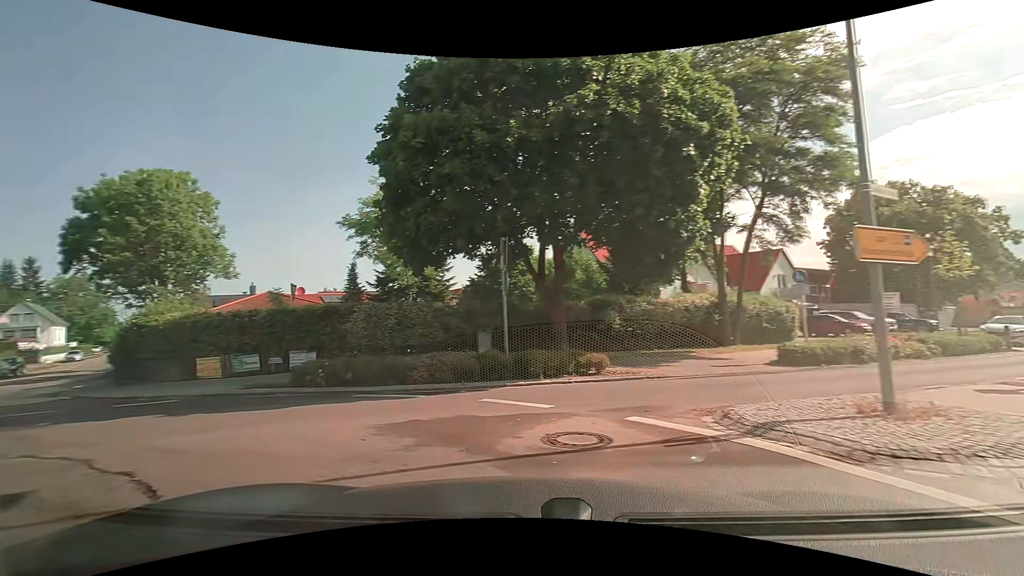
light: Day
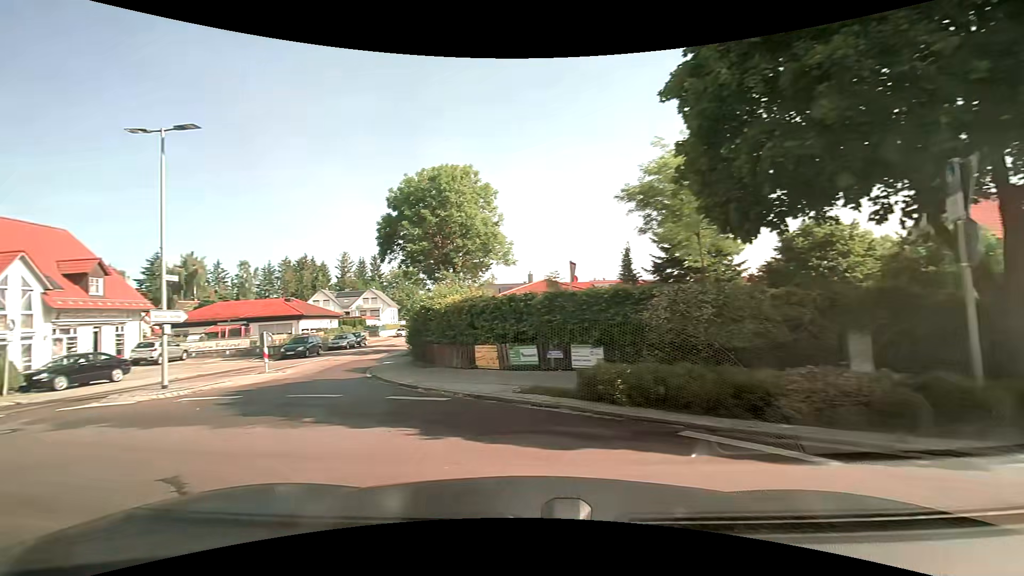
(-1.1, +4.2) m; -31°
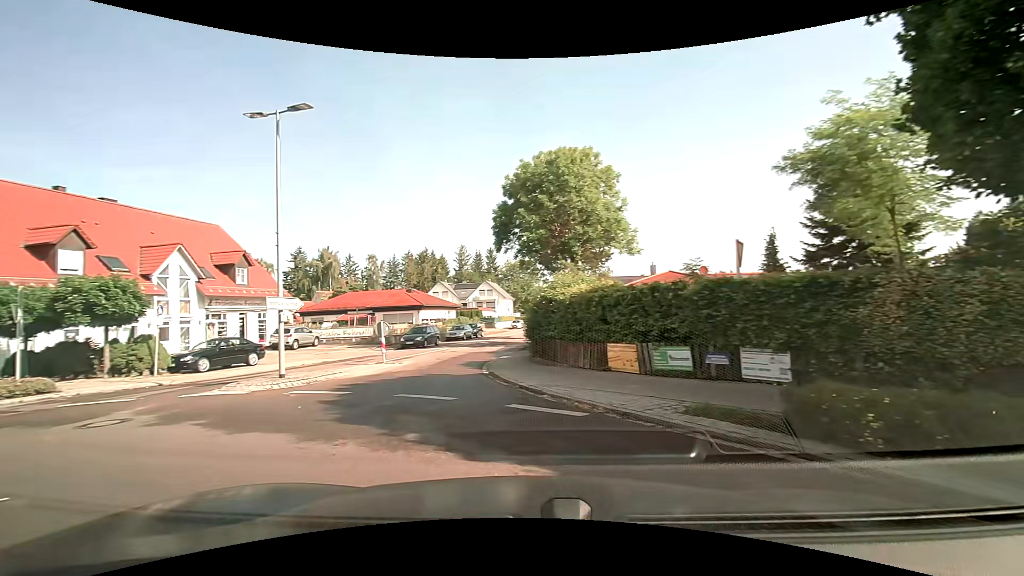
(-0.2, +2.2) m; -13°
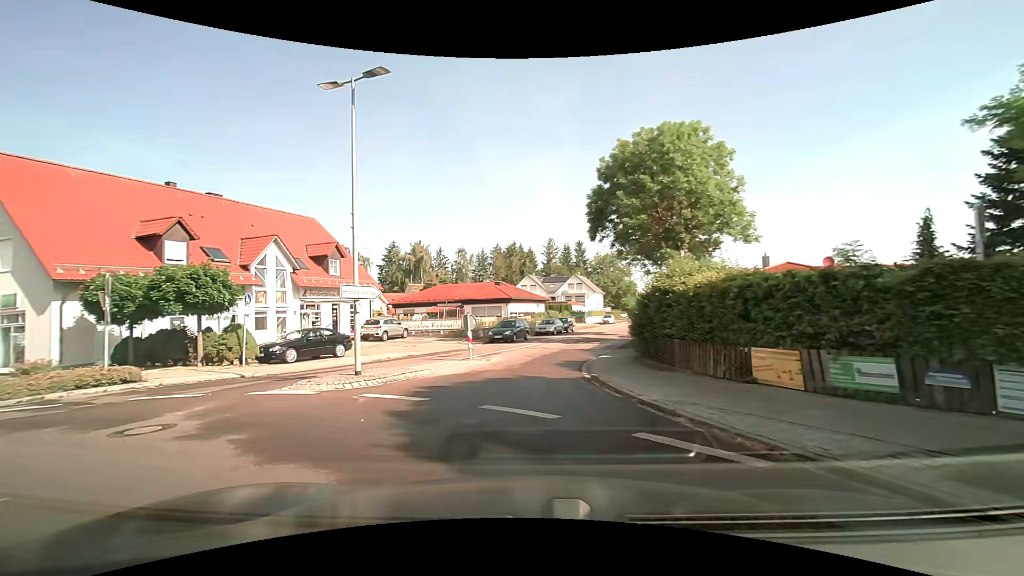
(-0.2, +2.3) m; -11°
